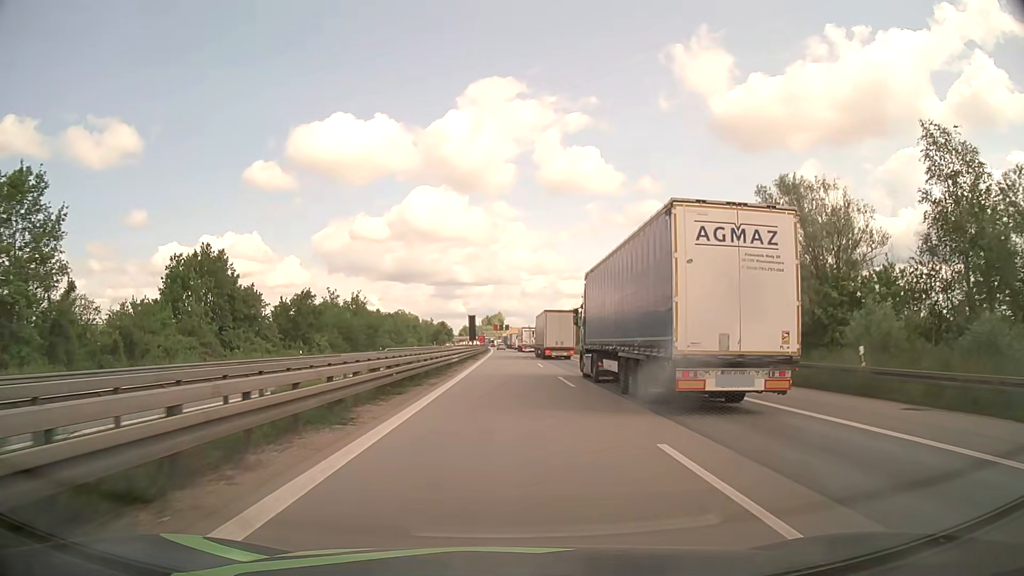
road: motorway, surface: asphalt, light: Day
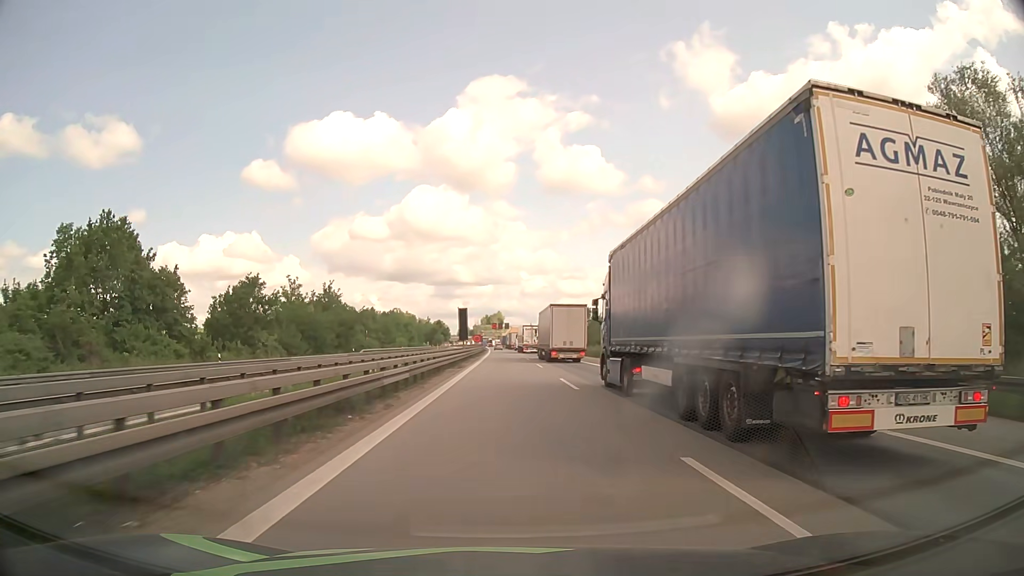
(0.0, +19.1) m; 0°
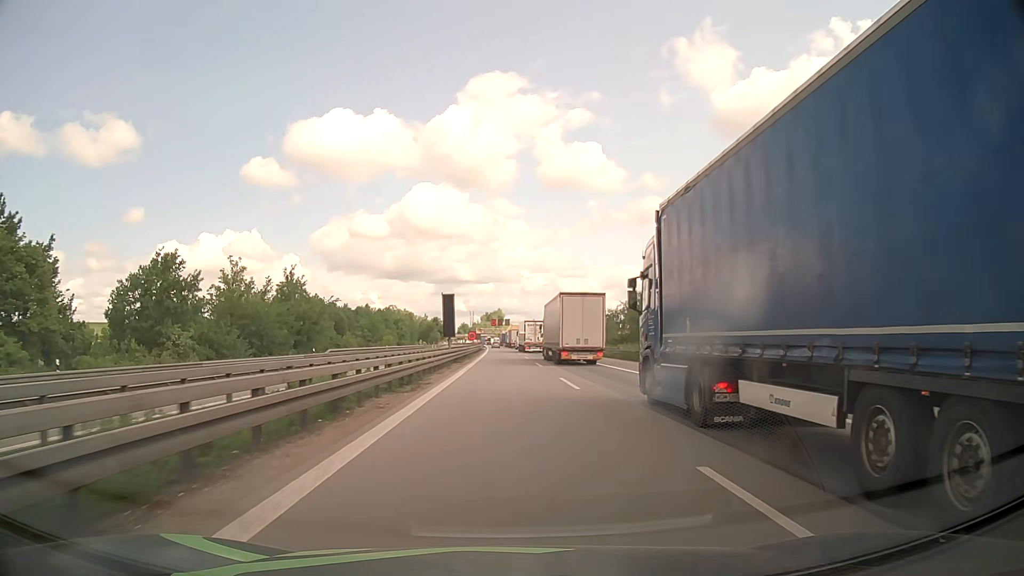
(0.0, +18.8) m; 0°
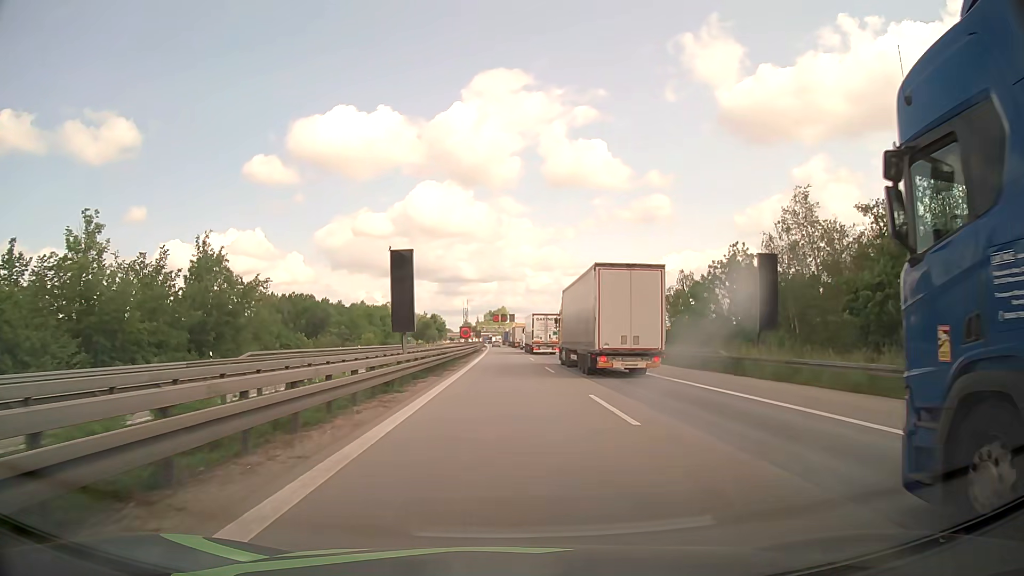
(0.0, +26.4) m; 0°
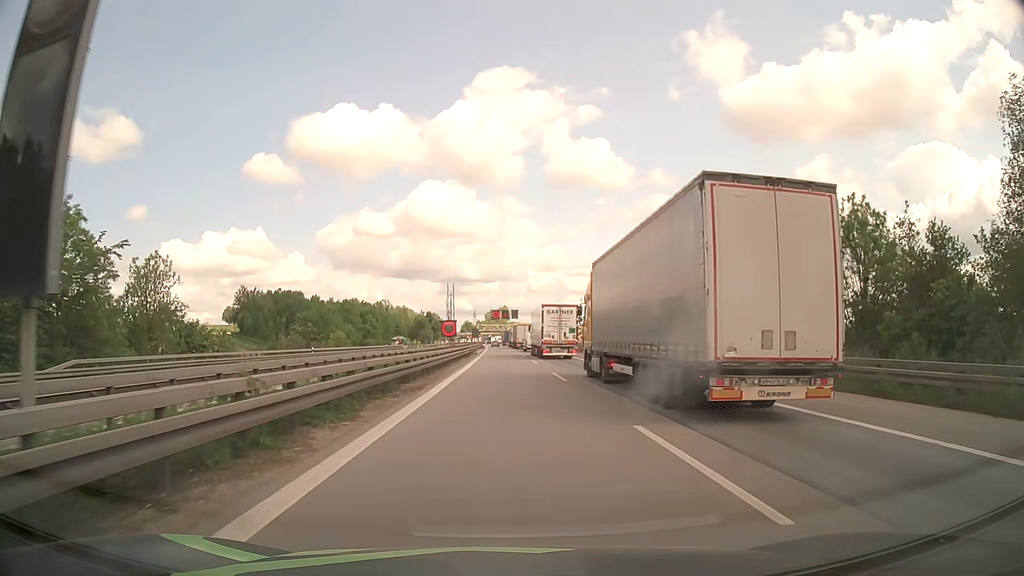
(0.0, +24.0) m; 0°
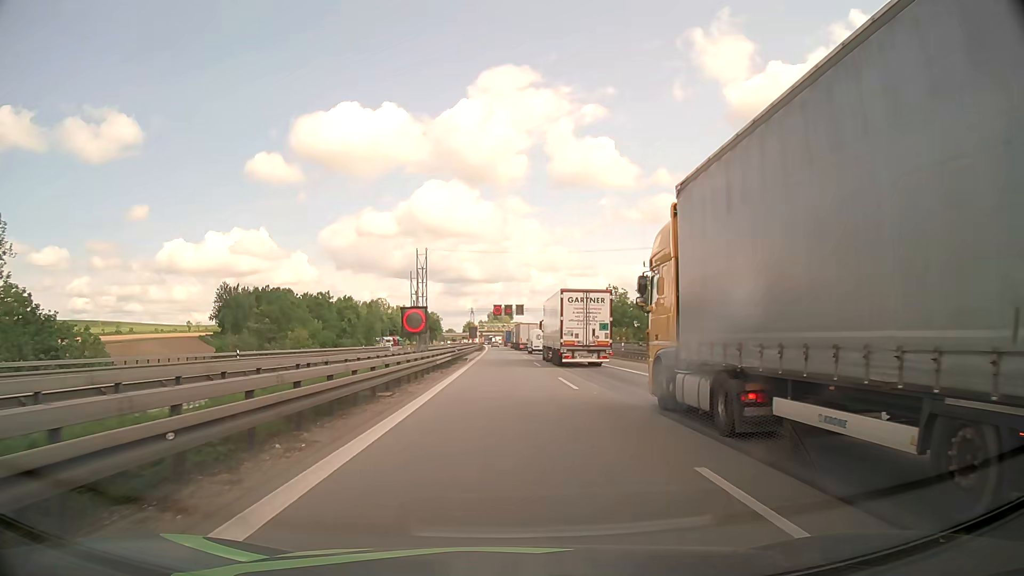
(-0.1, +21.6) m; 0°
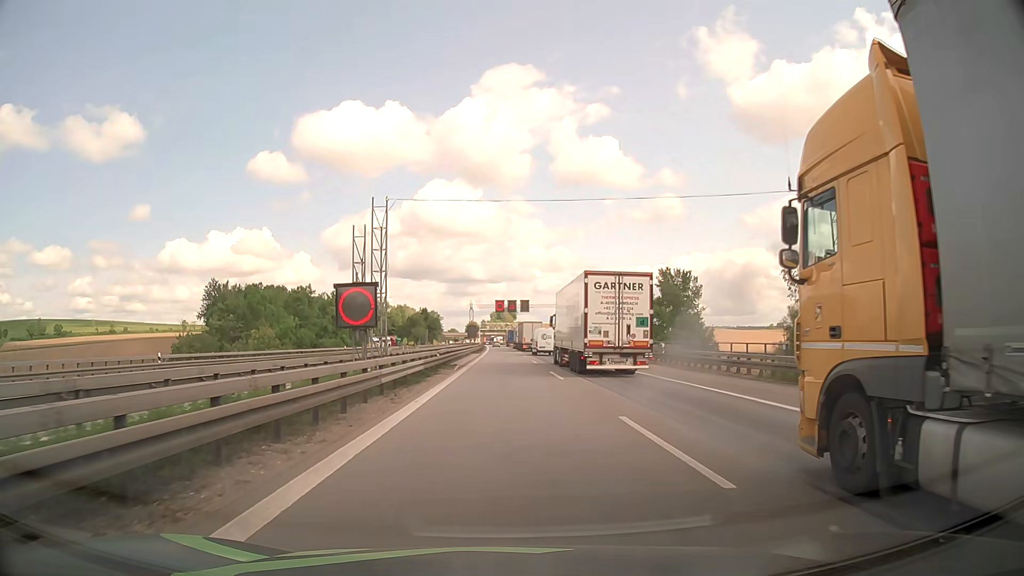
(0.0, +13.0) m; 0°
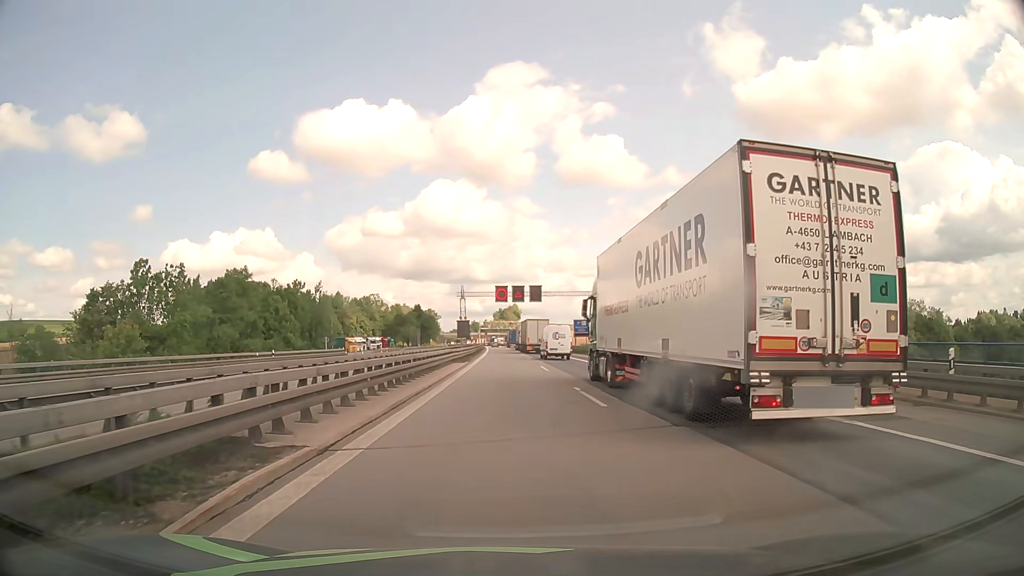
(-0.2, +27.9) m; -1°
